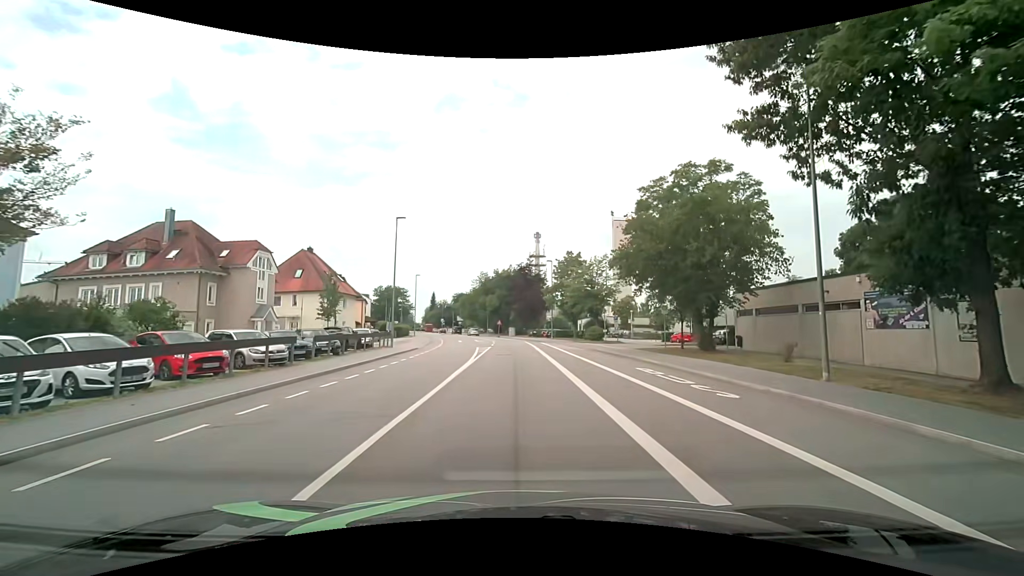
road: tertiary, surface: asphalt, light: Day
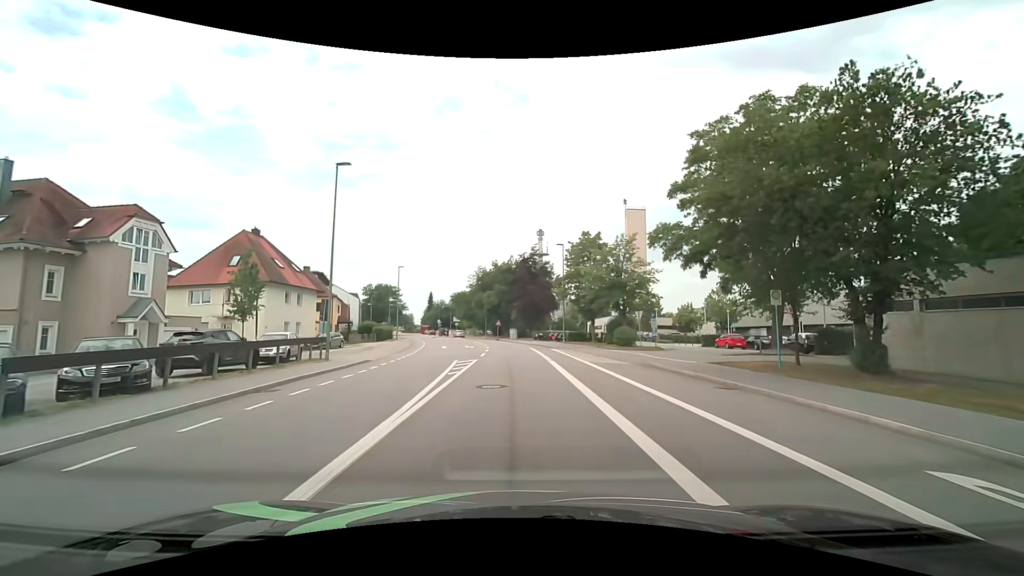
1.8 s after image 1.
(0.0, +13.5) m; 0°
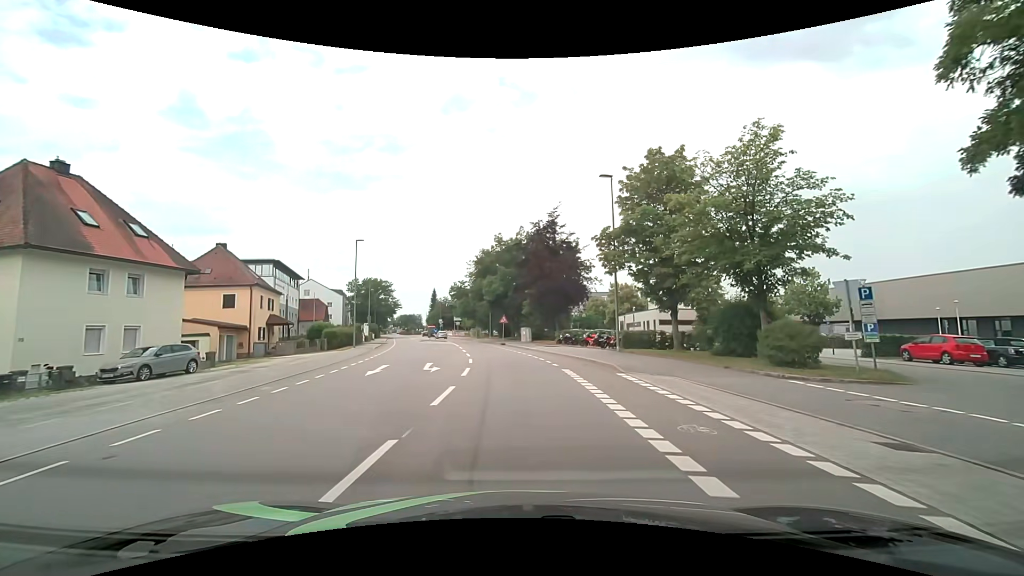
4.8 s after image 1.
(-0.2, +22.5) m; -1°
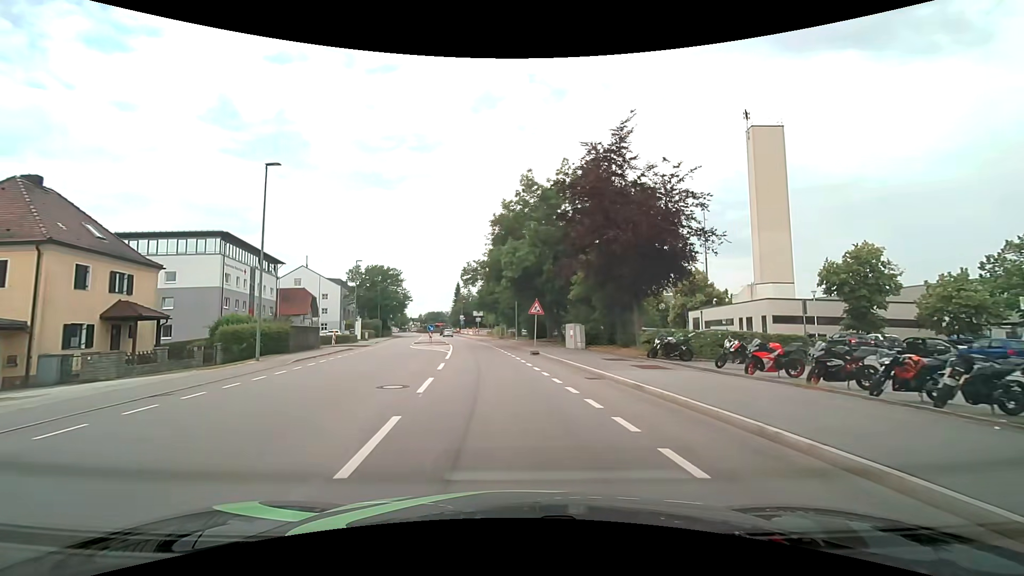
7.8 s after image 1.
(-0.7, +22.5) m; -4°
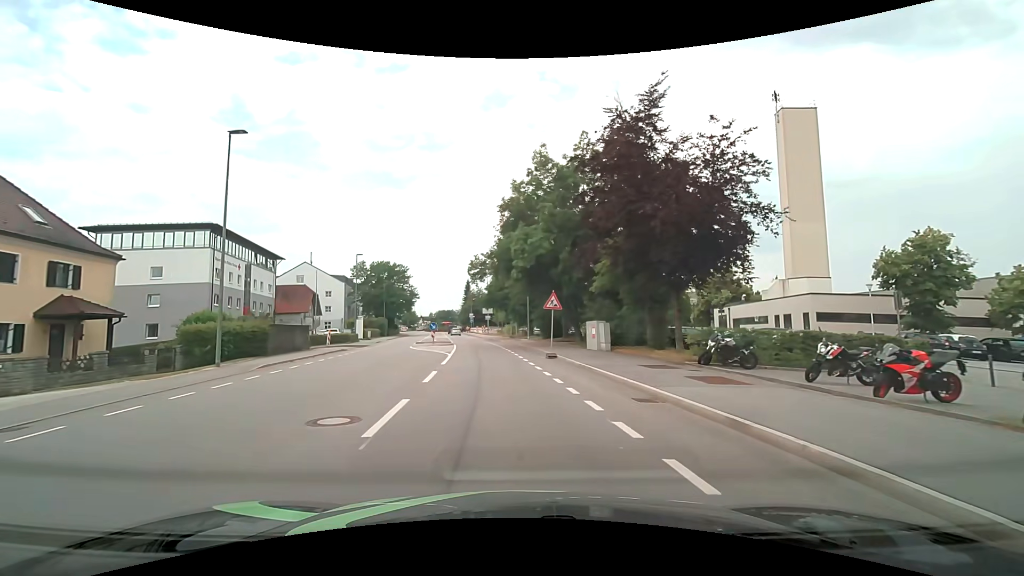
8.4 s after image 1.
(-0.1, +4.5) m; -2°
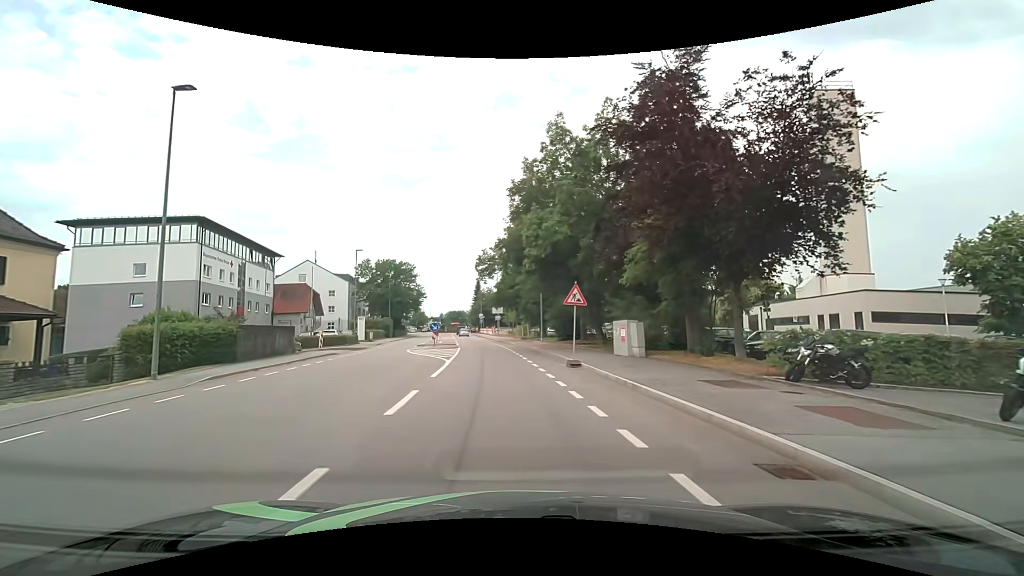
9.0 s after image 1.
(0.0, +4.5) m; -1°
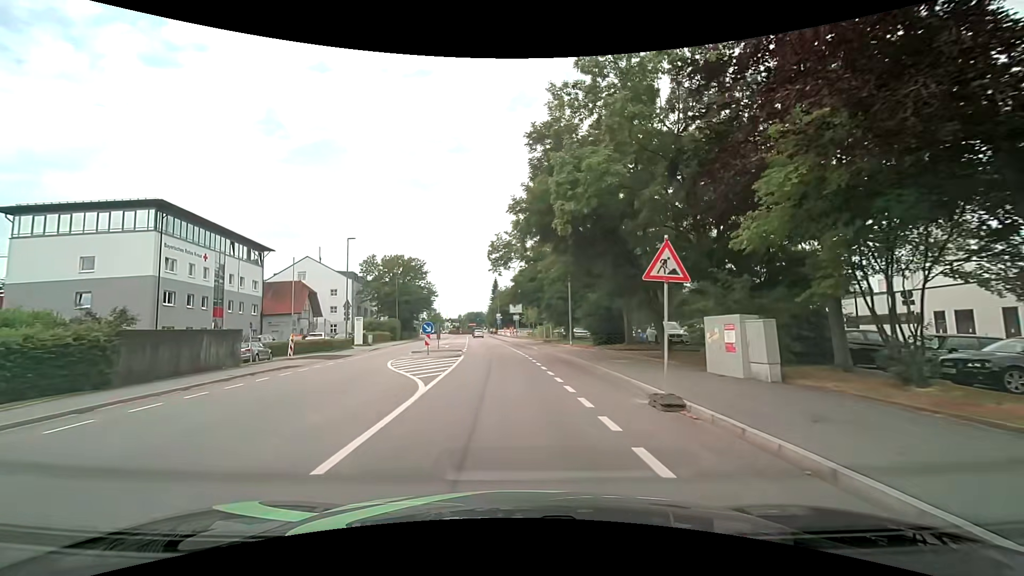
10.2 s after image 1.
(-0.2, +9.0) m; -3°
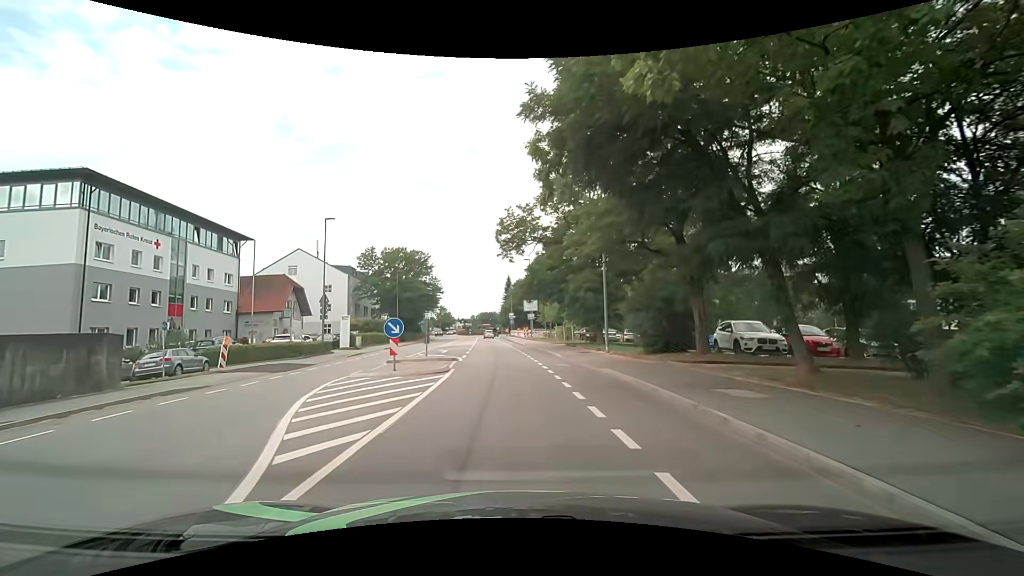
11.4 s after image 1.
(-0.1, +9.0) m; -2°
